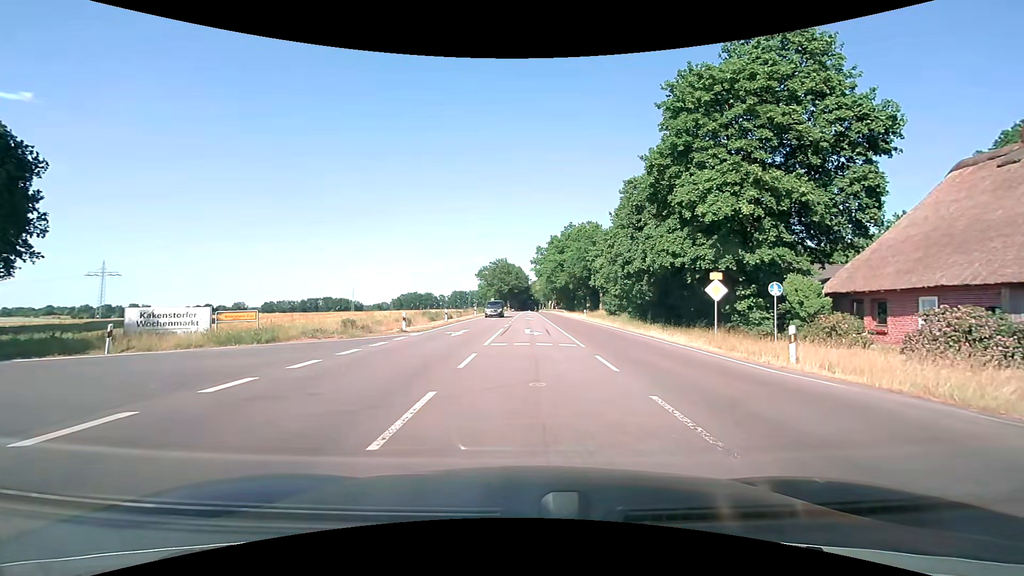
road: primary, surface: asphalt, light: Day
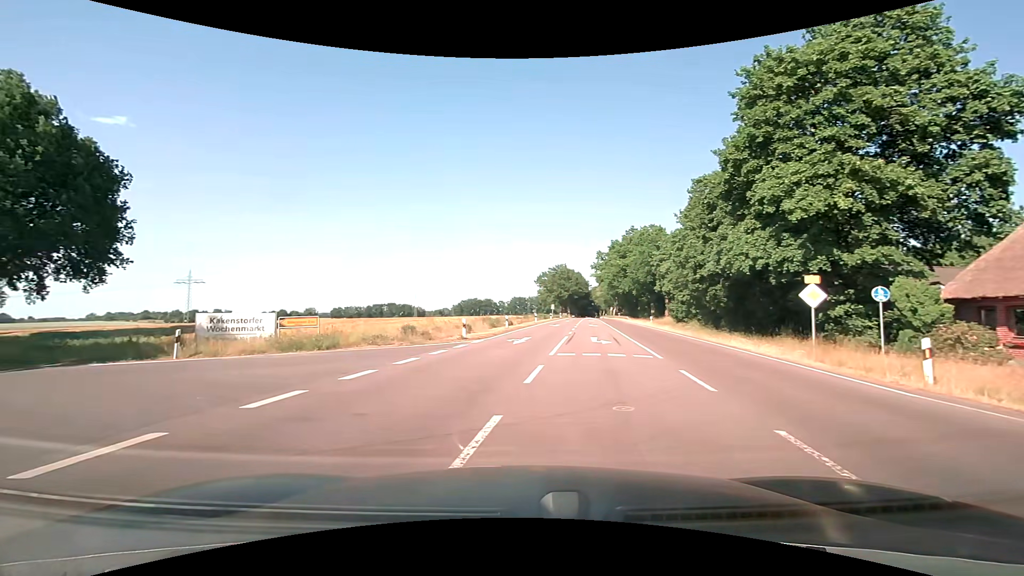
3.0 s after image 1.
(-0.1, +1.6) m; -8°
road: tertiary
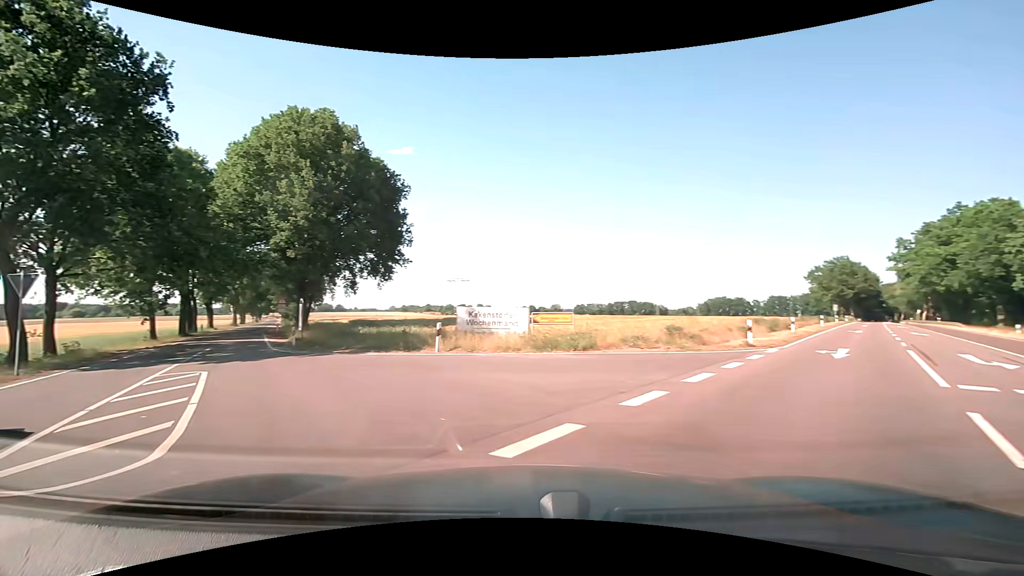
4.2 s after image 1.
(-1.0, +3.9) m; -26°
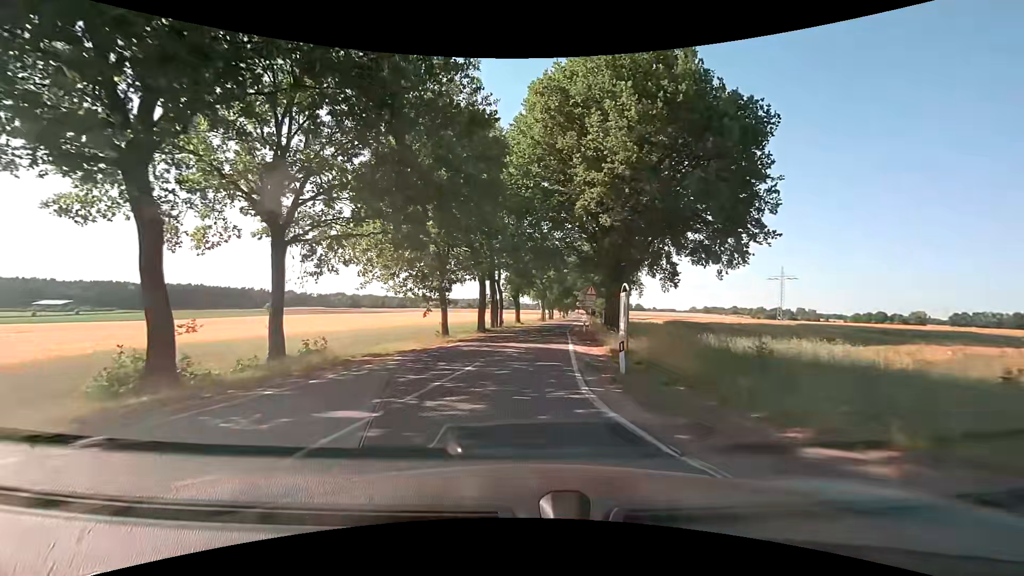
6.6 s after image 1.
(-6.6, +15.1) m; -34°
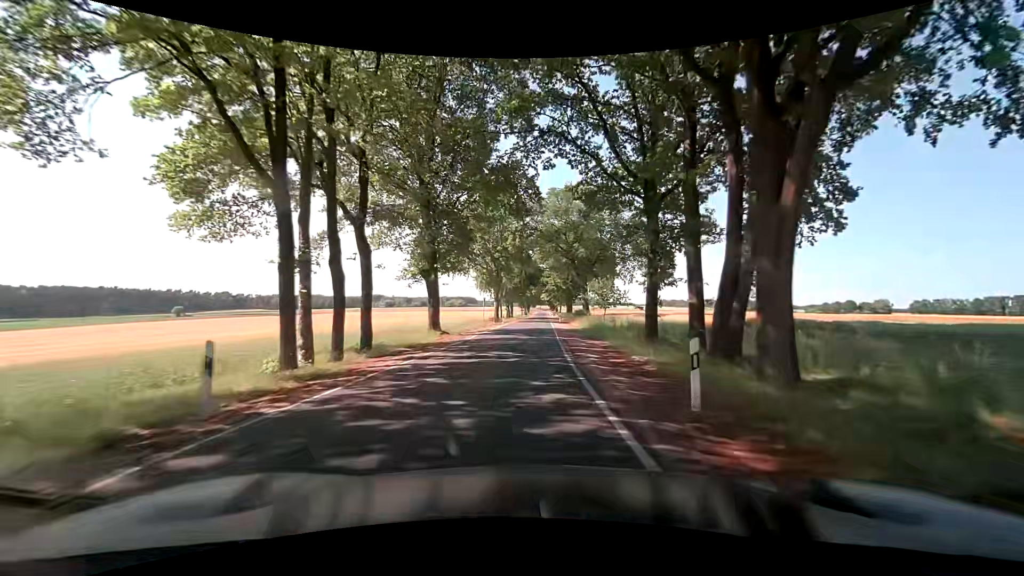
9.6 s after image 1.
(+2.3, +36.7) m; +5°
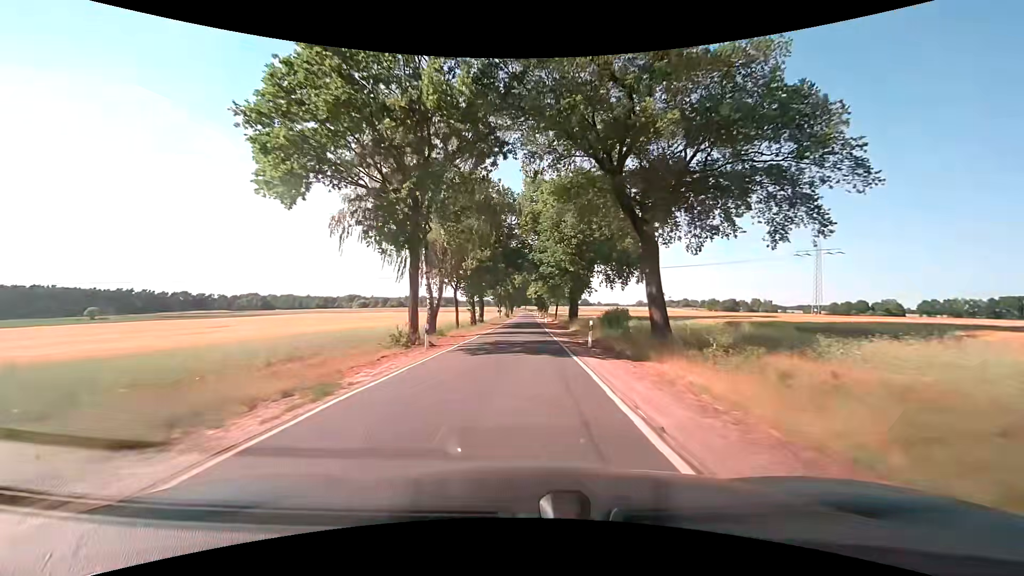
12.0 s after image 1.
(+1.1, +39.2) m; +2°
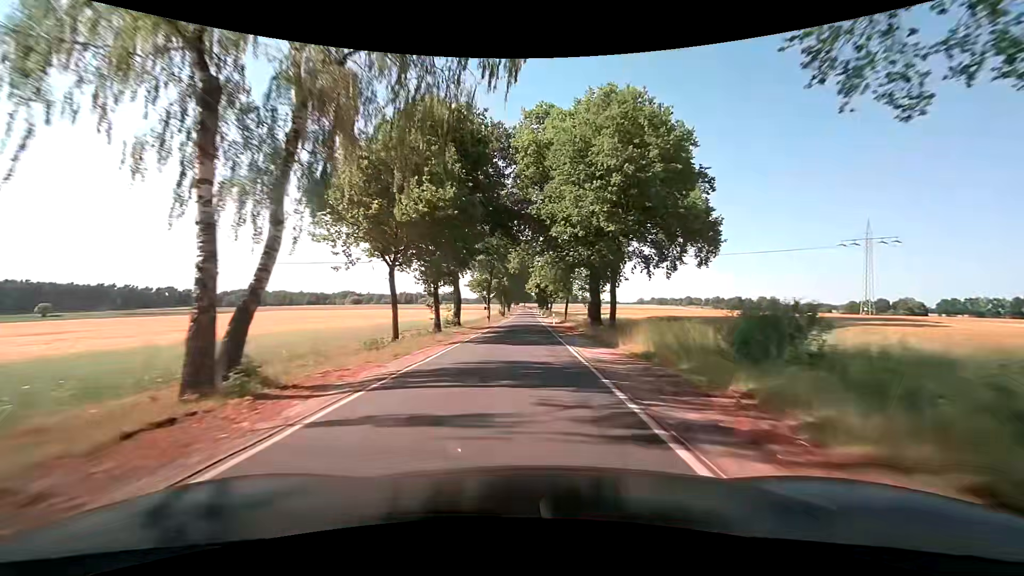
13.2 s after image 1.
(+0.1, +21.9) m; +1°
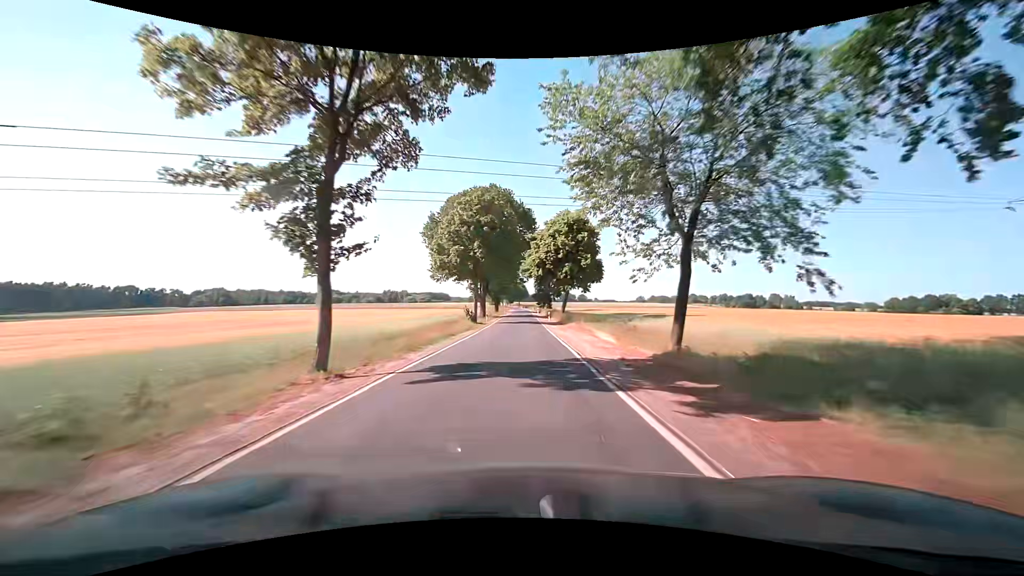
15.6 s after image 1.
(0.0, +46.7) m; +1°
(0, +10) (0, +20) (0, +30) (0, +40) (0, +50) (0, +60) (0, +70) (0, +80) (0, +90) (0, +100) m
